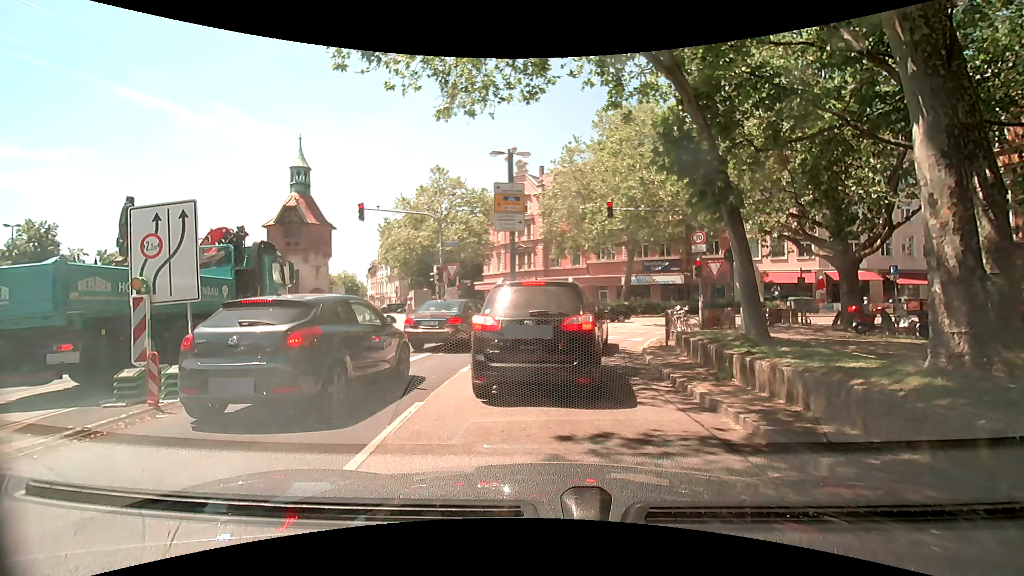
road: primary_link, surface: asphalt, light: Day
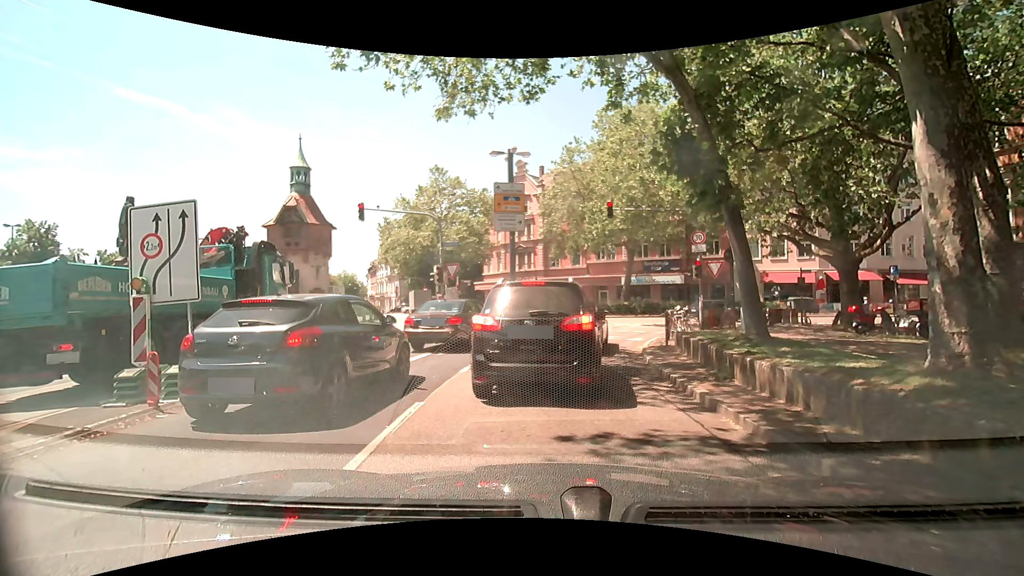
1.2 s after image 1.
(0.0, 0.0) m; 0°
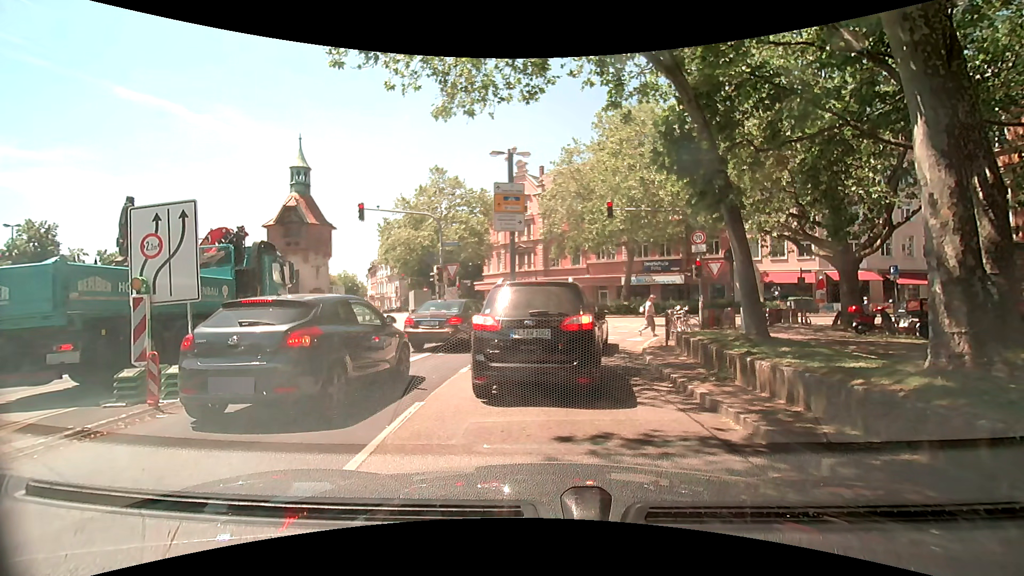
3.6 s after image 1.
(0.0, 0.0) m; 0°
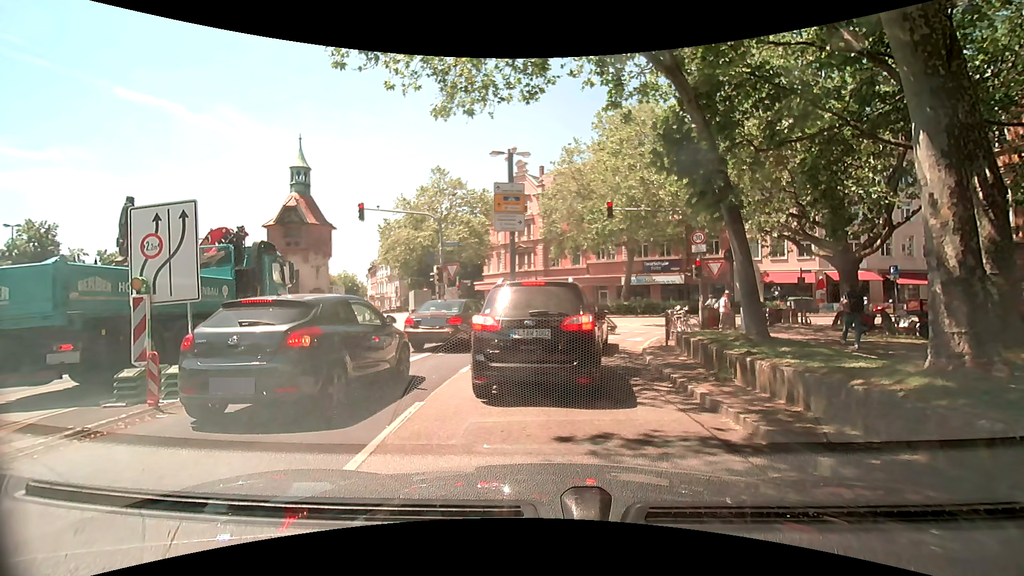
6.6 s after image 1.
(0.0, 0.0) m; 0°
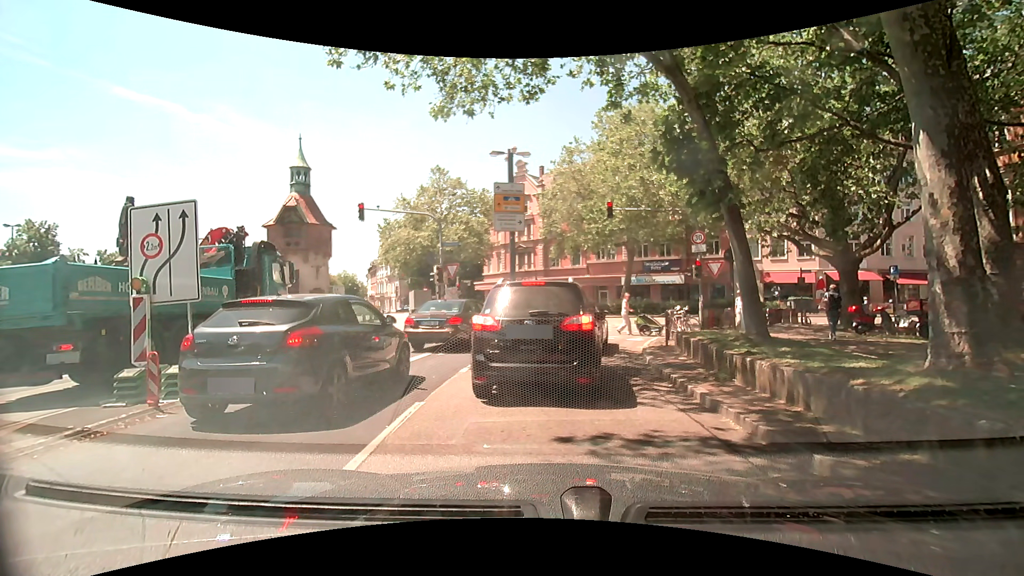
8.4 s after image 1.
(0.0, 0.0) m; 0°
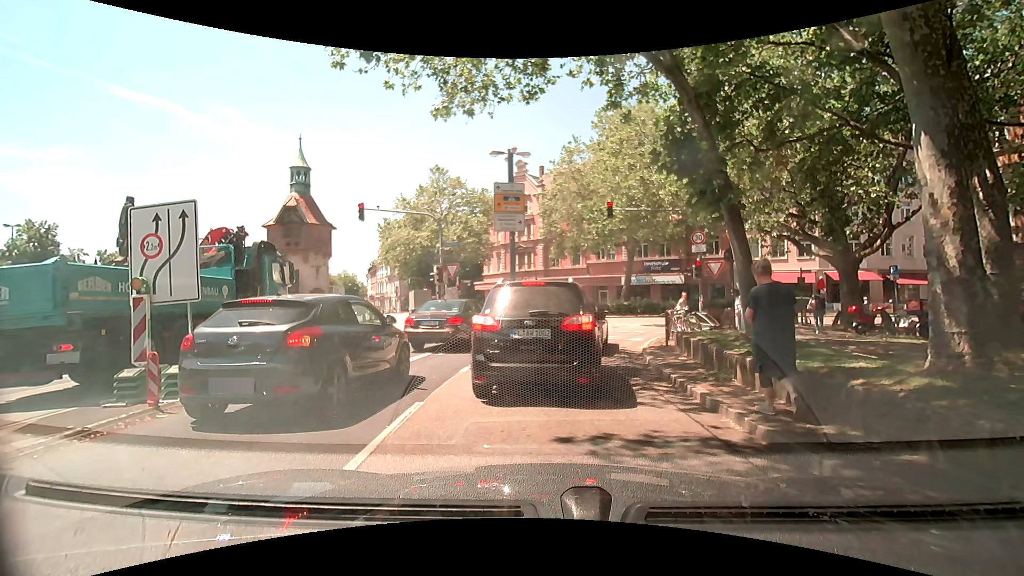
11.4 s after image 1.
(0.0, 0.0) m; 0°
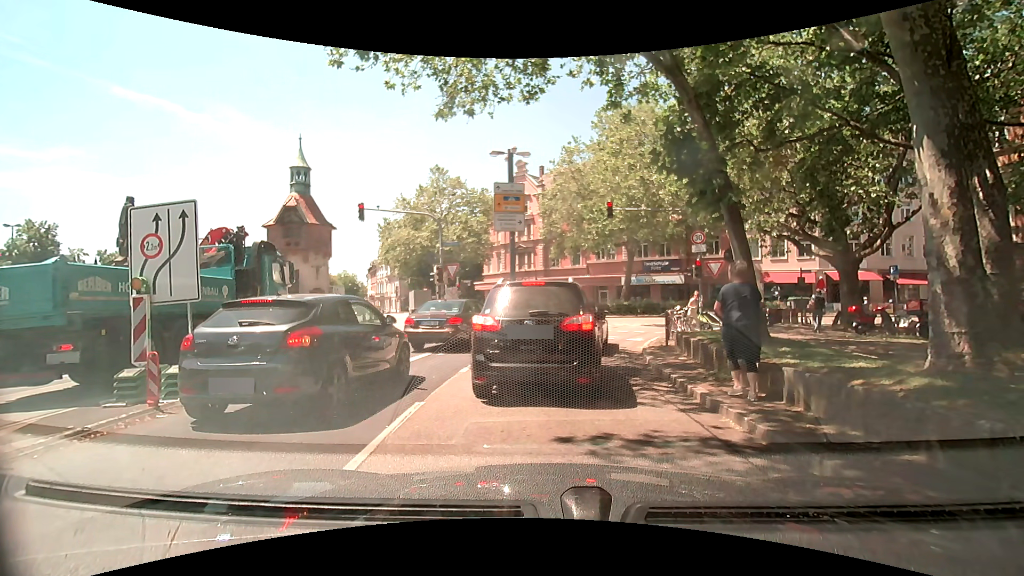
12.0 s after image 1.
(0.0, 0.0) m; 0°
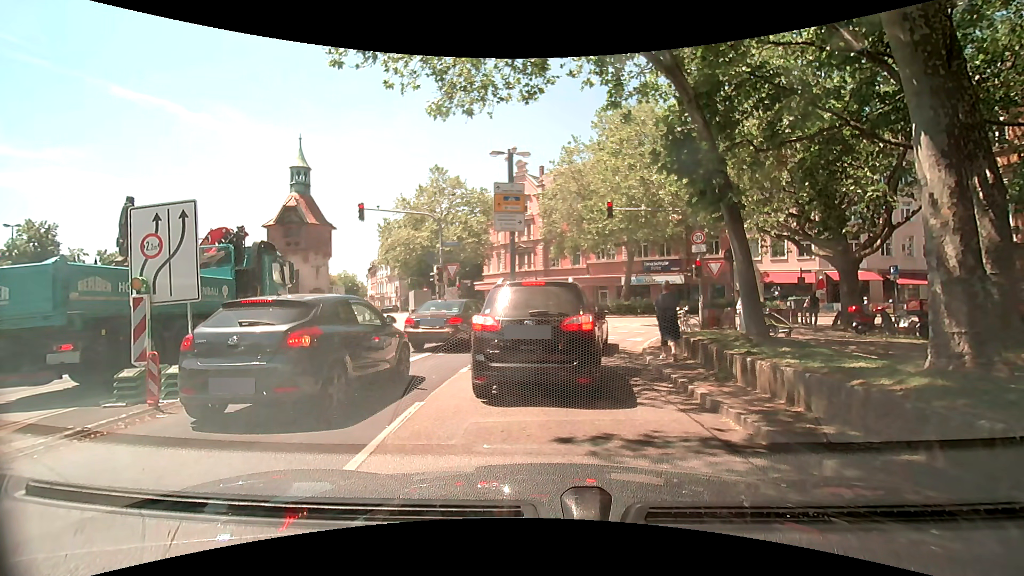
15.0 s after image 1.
(0.0, 0.0) m; 0°
